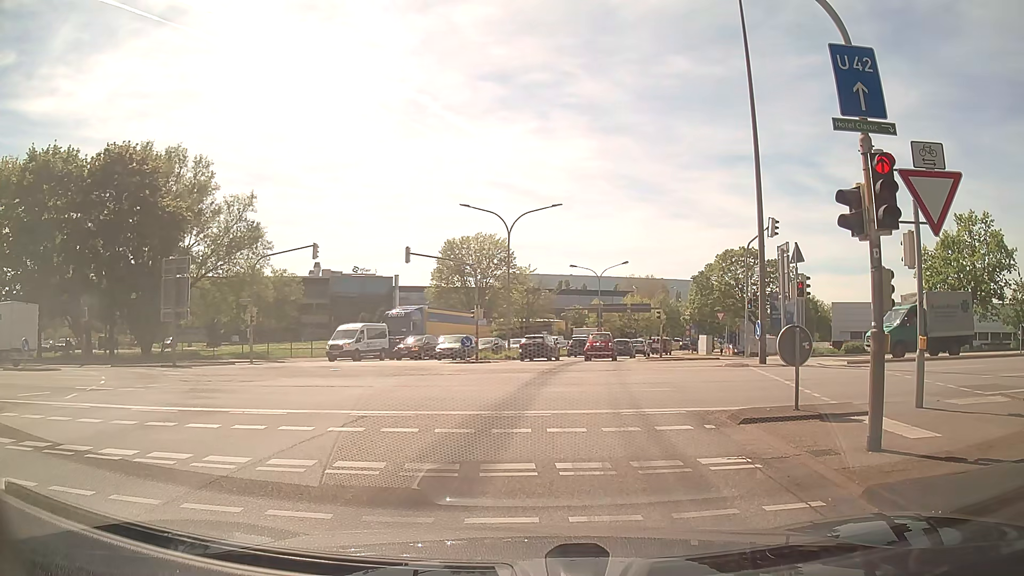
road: trunk_link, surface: asphalt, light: Day
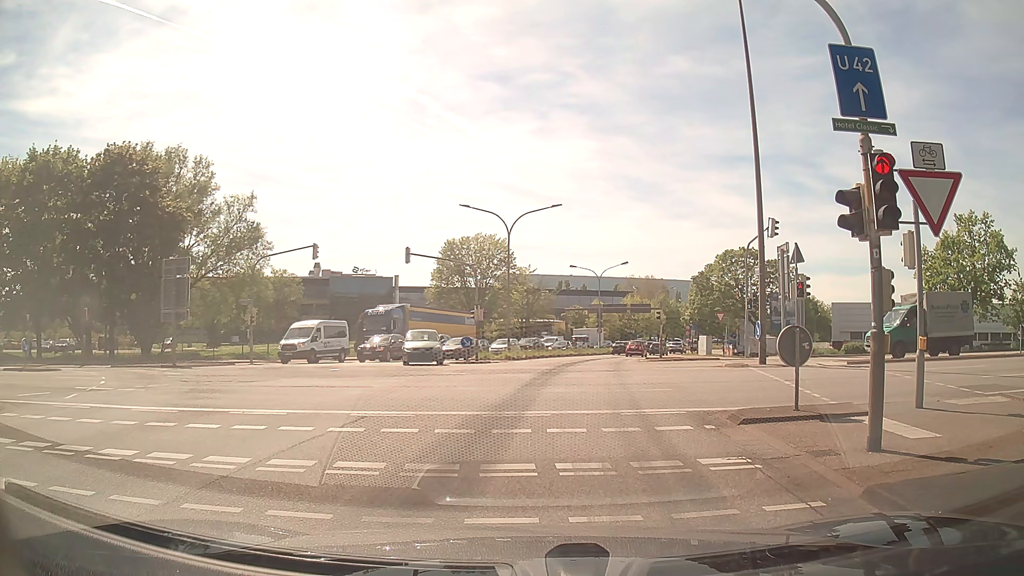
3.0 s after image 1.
(0.0, +0.1) m; 0°
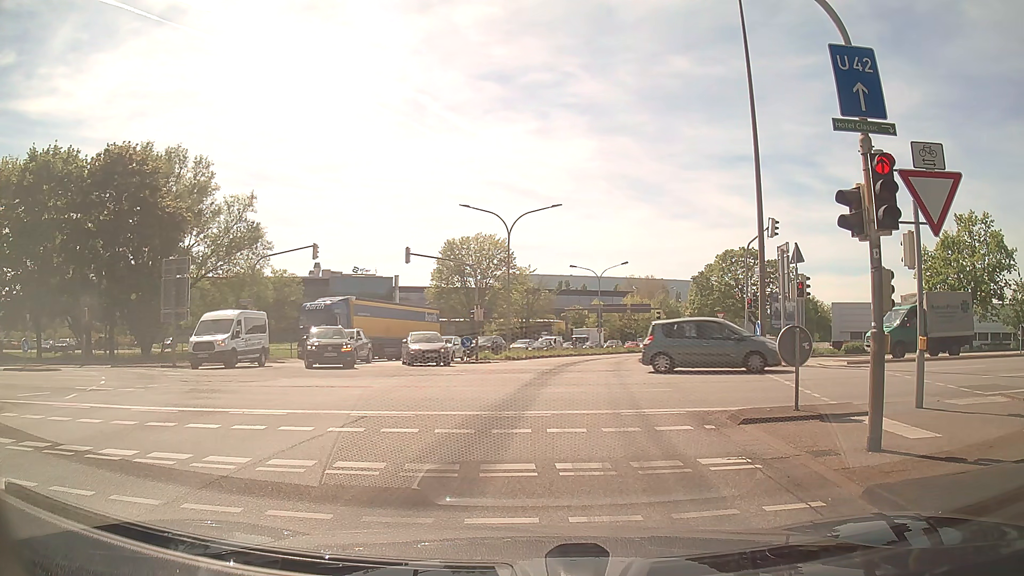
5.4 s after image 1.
(0.0, 0.0) m; 0°
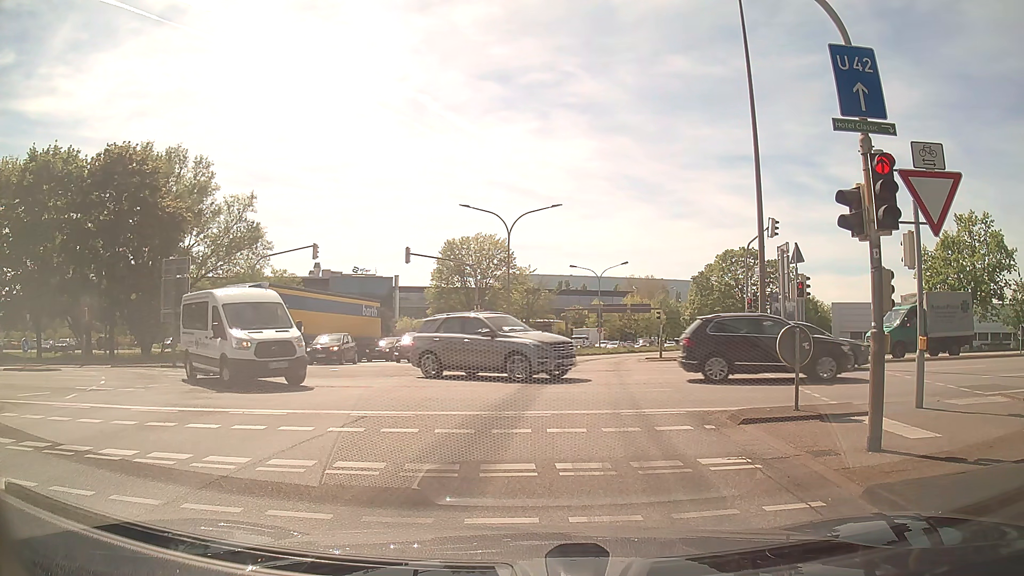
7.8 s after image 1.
(0.0, 0.0) m; 0°
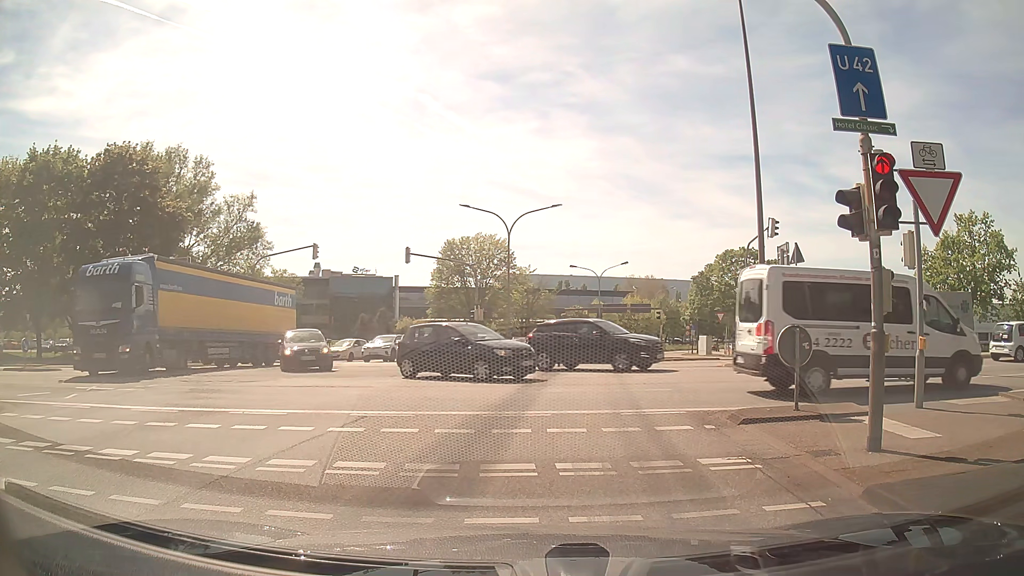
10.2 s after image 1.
(0.0, 0.0) m; 0°
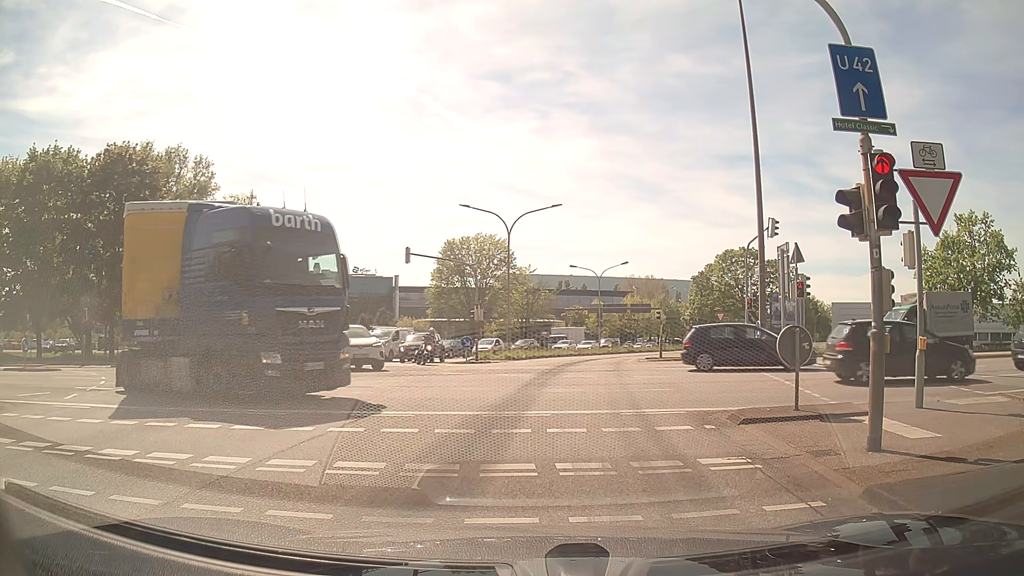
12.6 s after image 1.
(0.0, 0.0) m; 0°
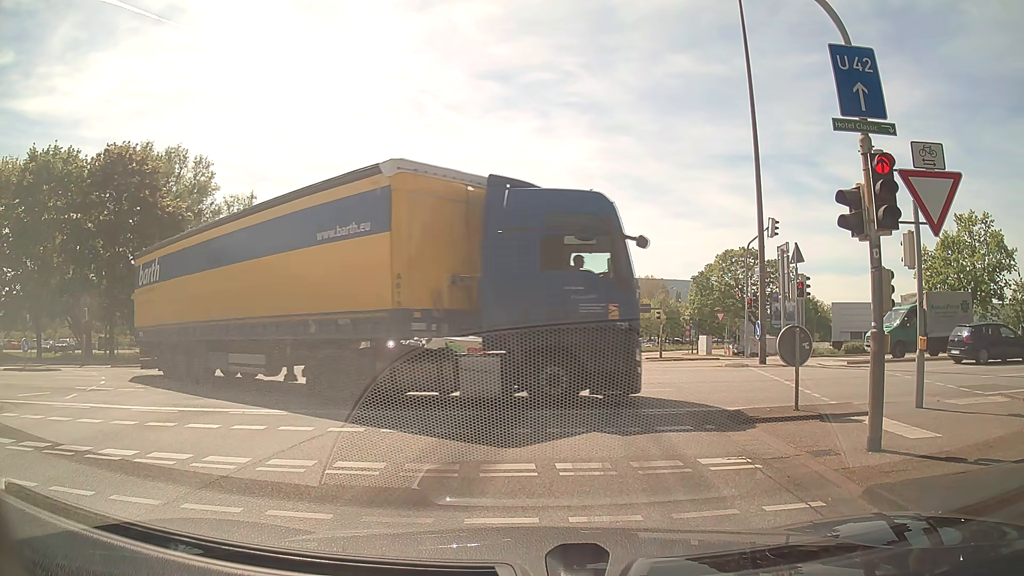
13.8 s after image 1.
(0.0, 0.0) m; 0°
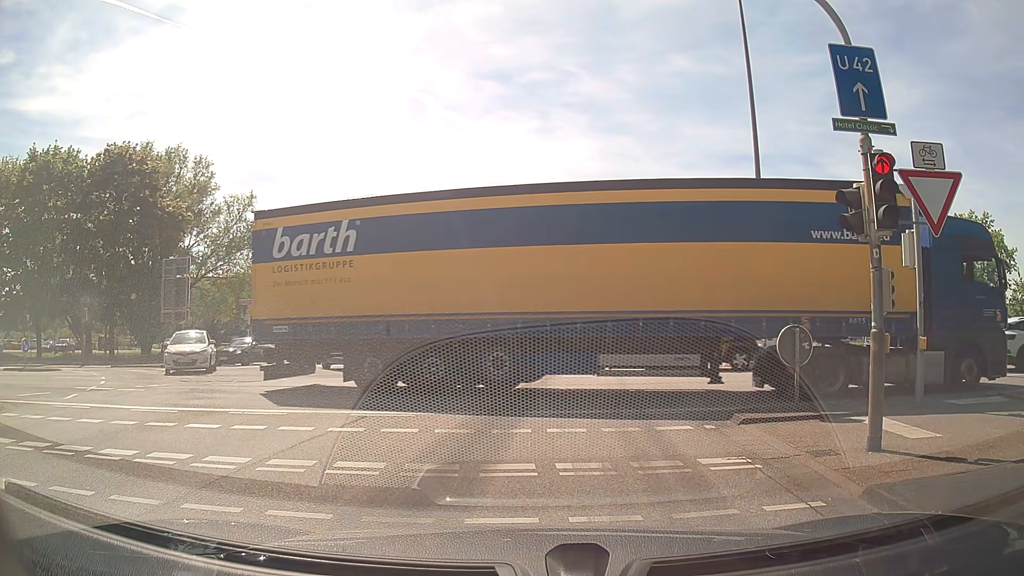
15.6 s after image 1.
(0.0, 0.0) m; 0°
